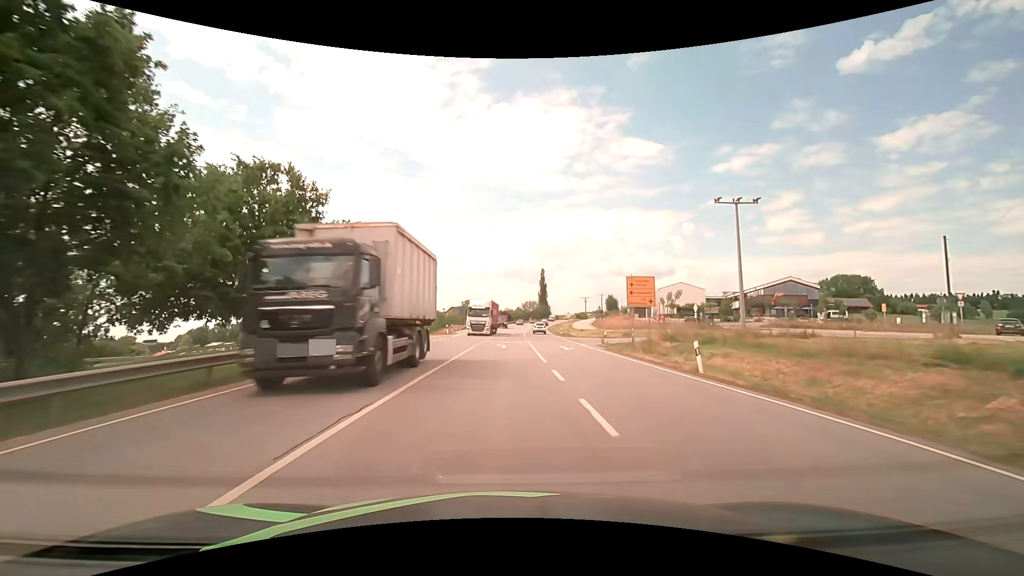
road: primary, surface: asphalt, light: Day
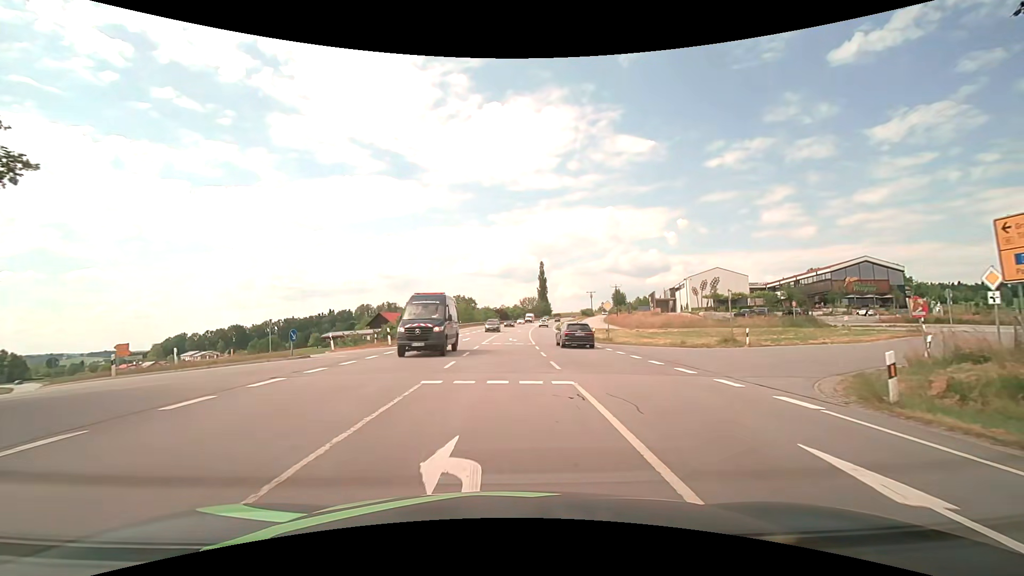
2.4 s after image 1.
(+0.1, +26.4) m; 0°
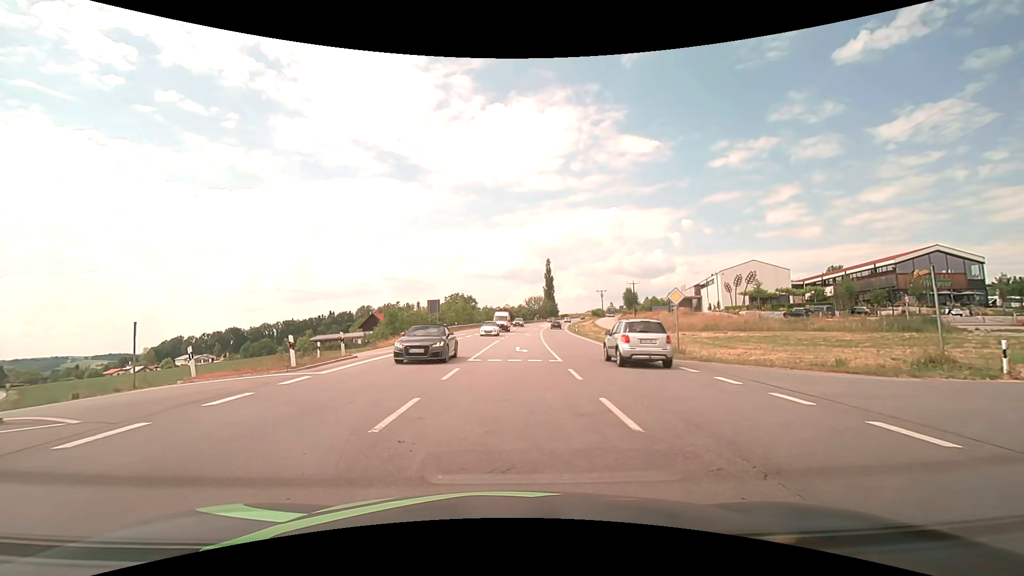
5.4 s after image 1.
(0.0, +13.6) m; -1°
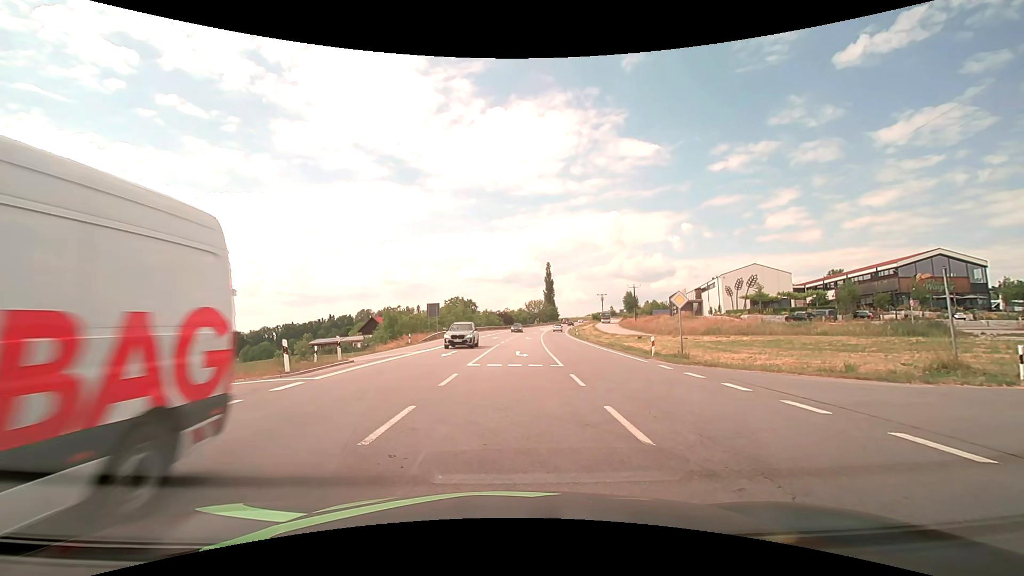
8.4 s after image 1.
(0.0, +0.5) m; 0°
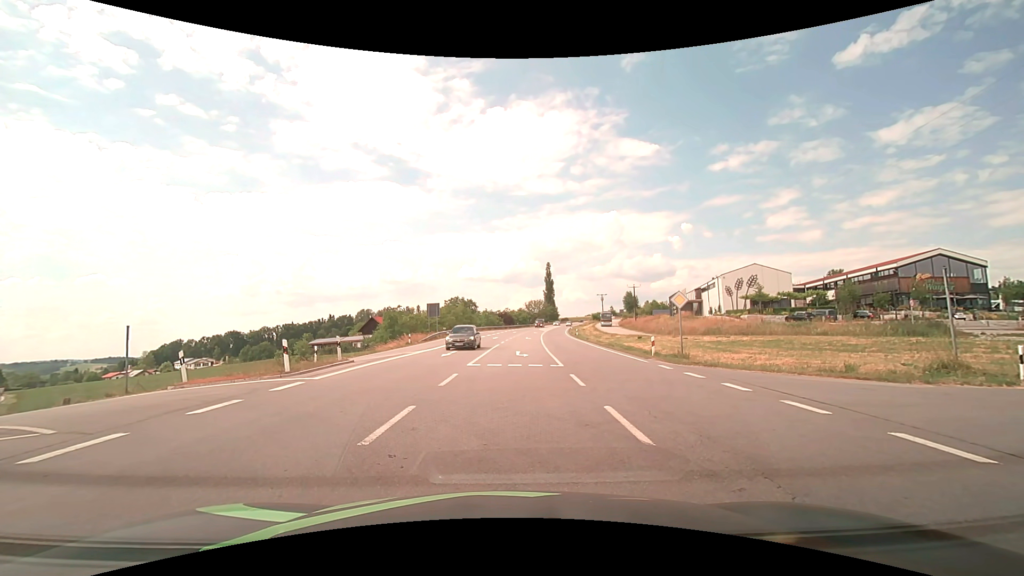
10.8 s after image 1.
(0.0, 0.0) m; 0°
